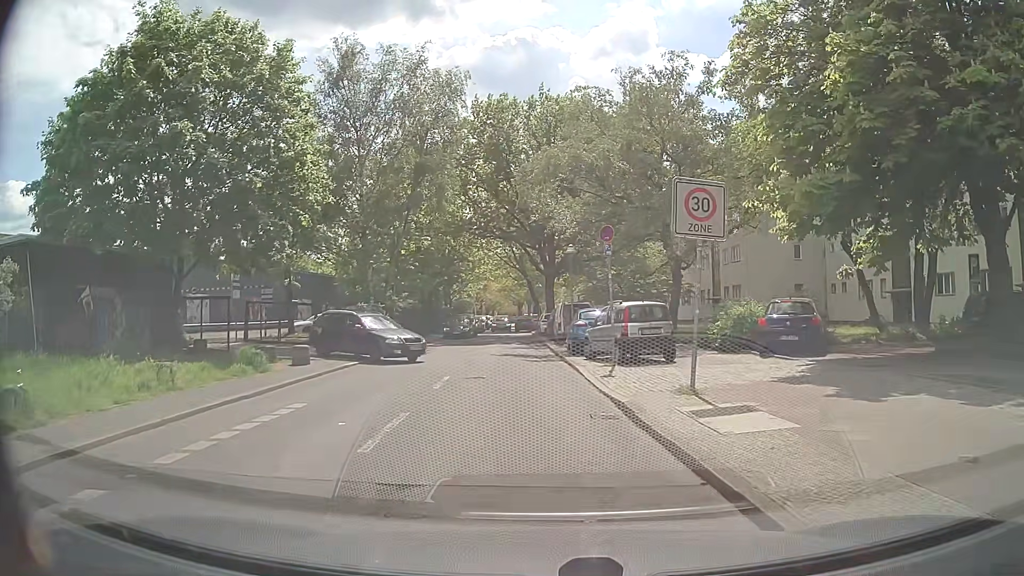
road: residential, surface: concrete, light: Day
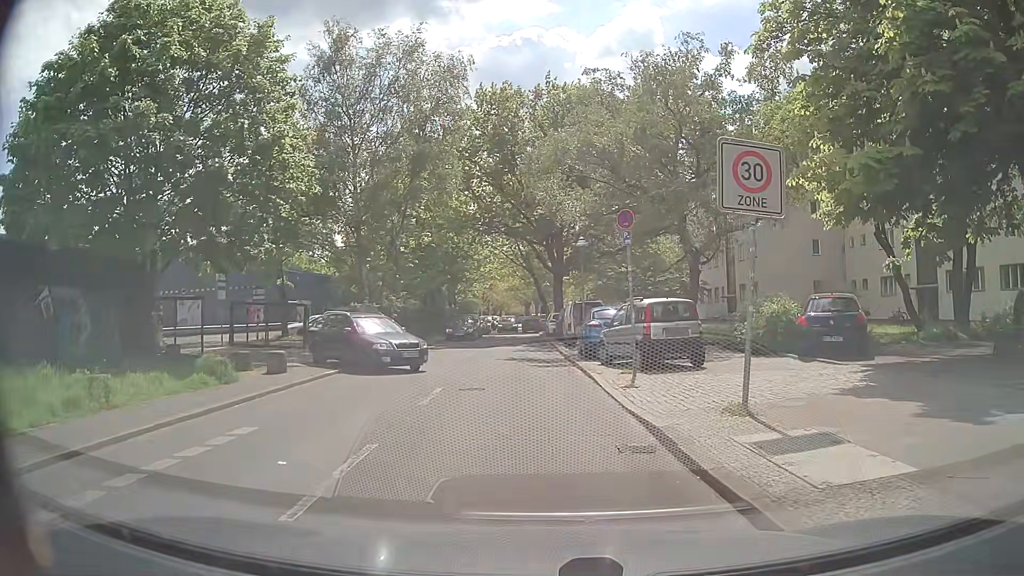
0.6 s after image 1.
(0.0, +2.2) m; 0°
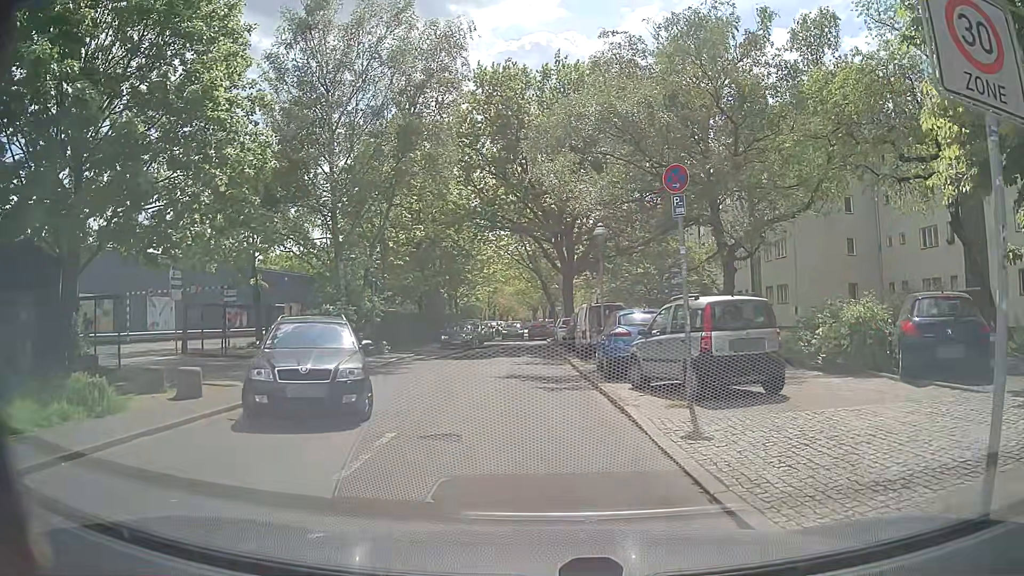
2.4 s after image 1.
(0.0, +4.6) m; +1°
